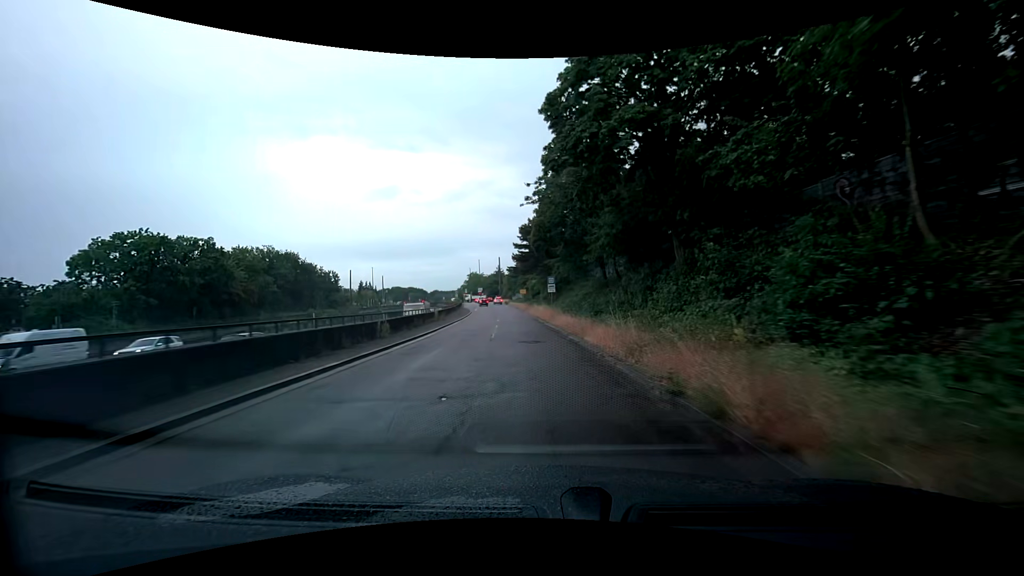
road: trunk_link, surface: asphalt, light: Day
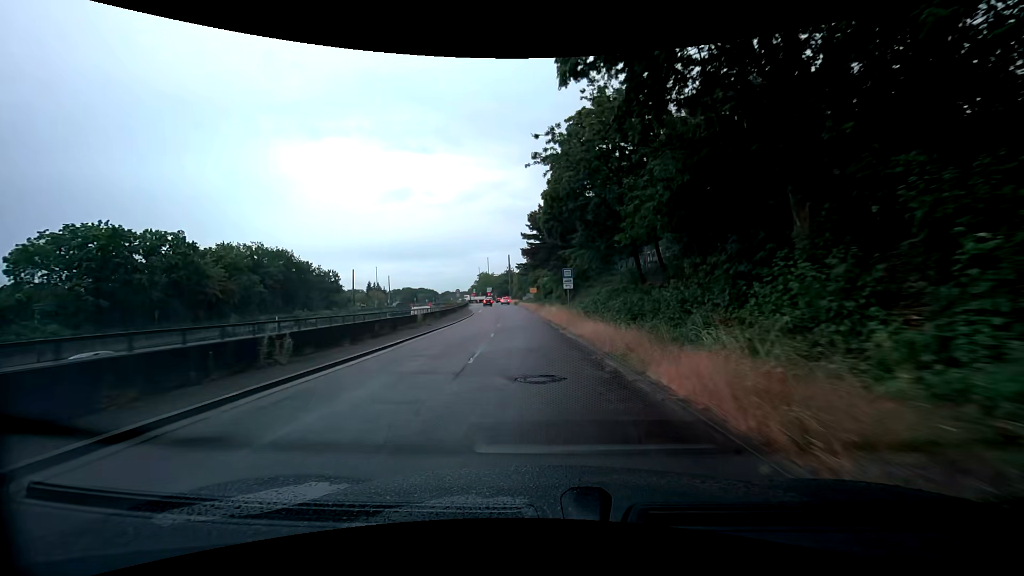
(-0.1, +9.2) m; -1°
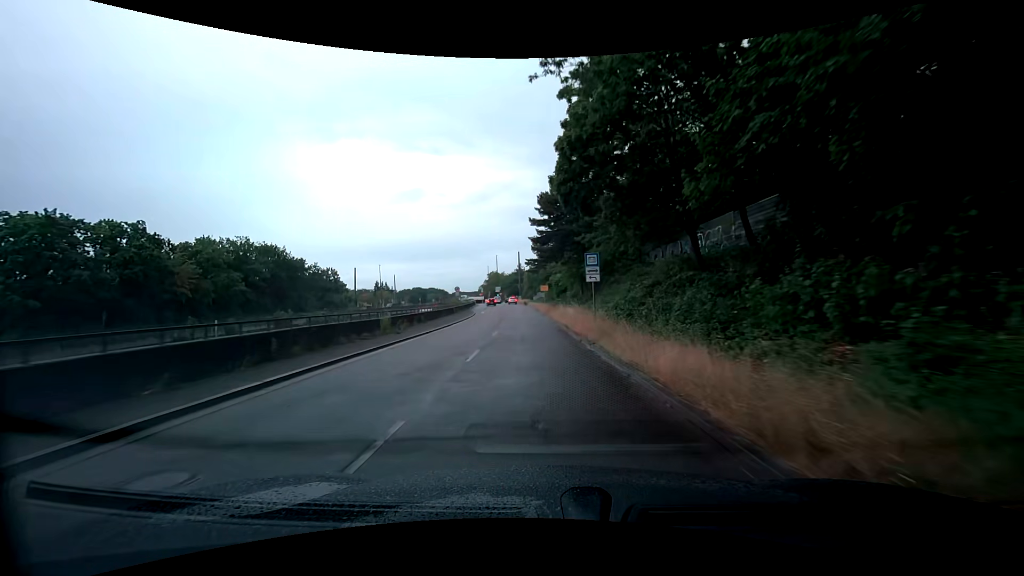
(-0.1, +9.0) m; -2°
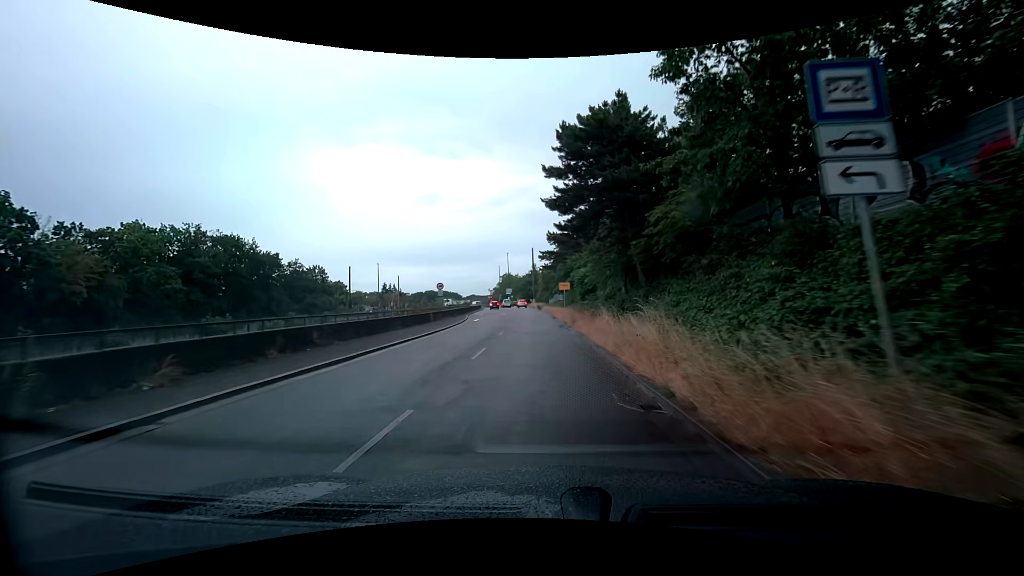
(-0.3, +17.5) m; -2°
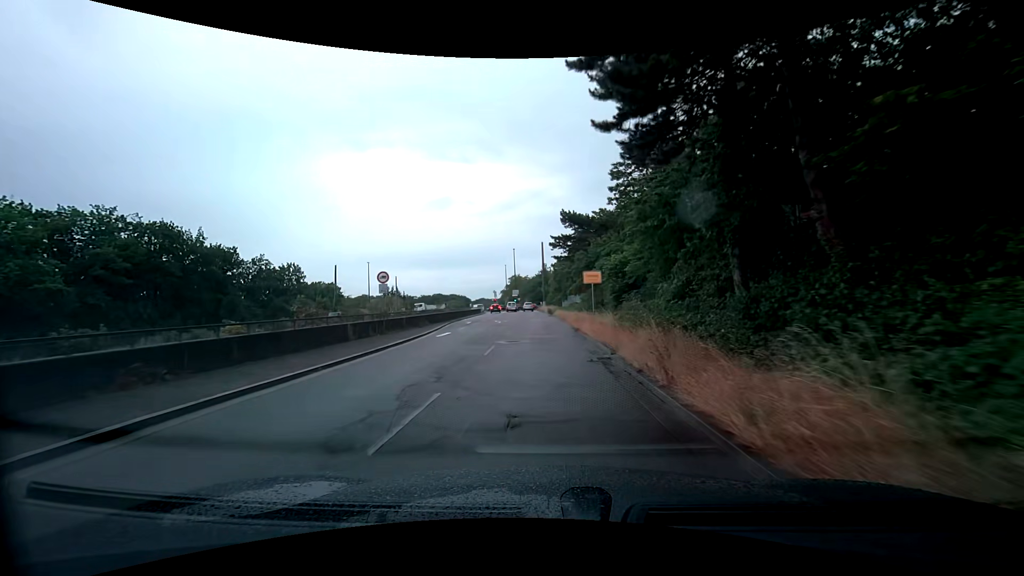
(-0.1, +16.8) m; -1°
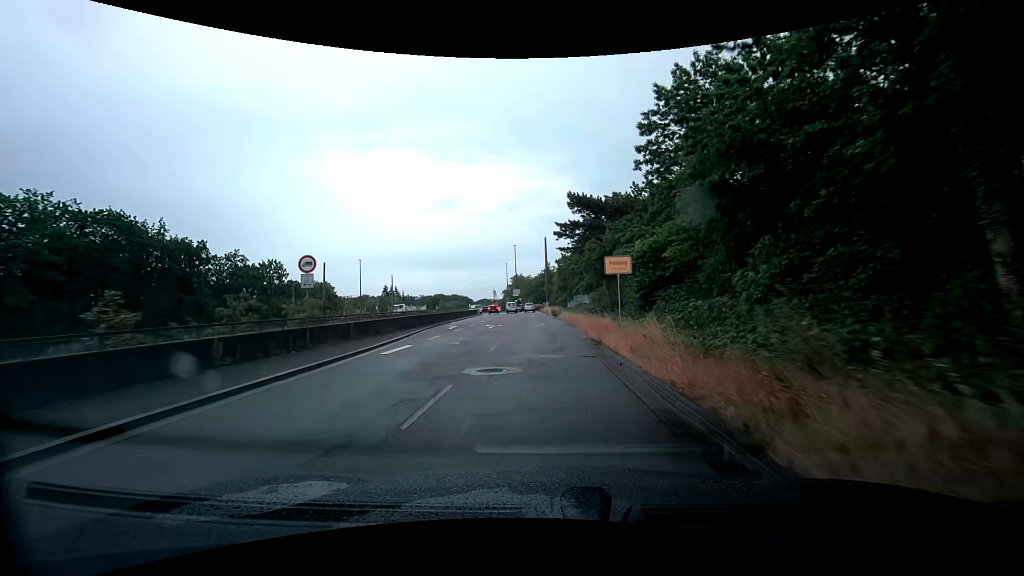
(0.0, +8.1) m; 0°
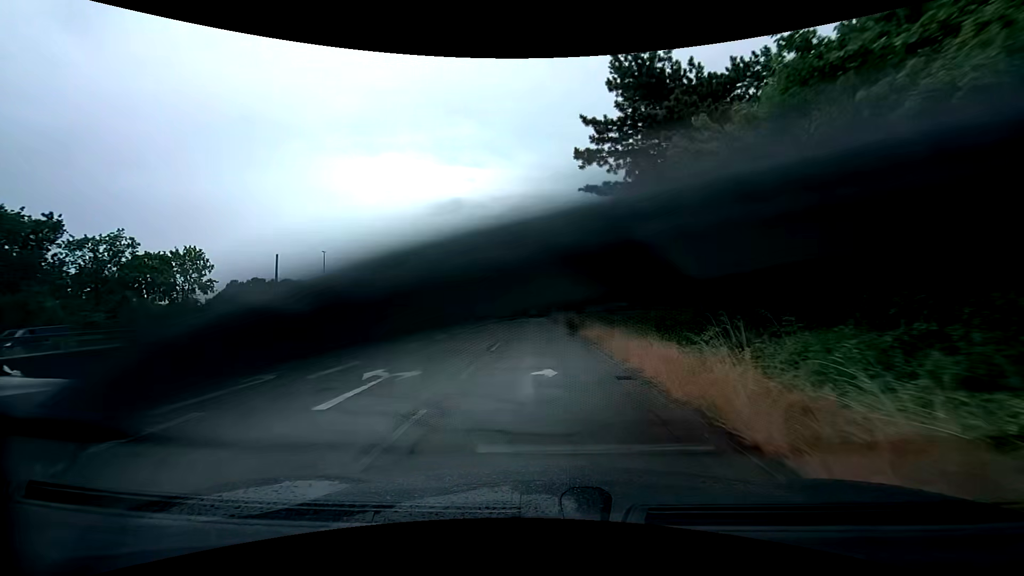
(-0.2, +23.0) m; -1°
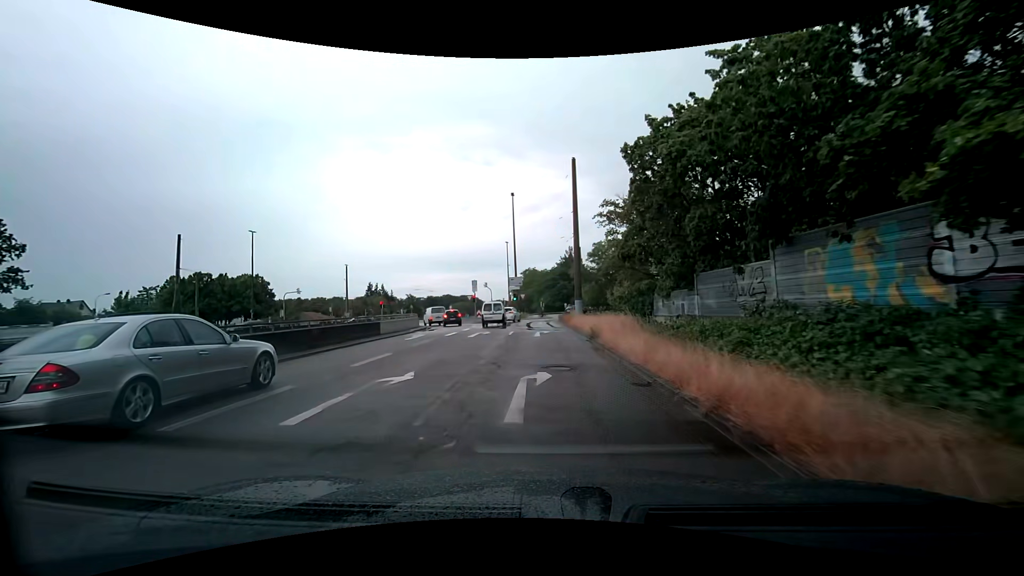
(-0.3, +27.8) m; -1°
(0, +10) (0, +20) (0, +30) (-1, +40) (0, +50) (+6, +58) (+15, +60) (+25, +59) (+35, +56) (+44, +54) m
